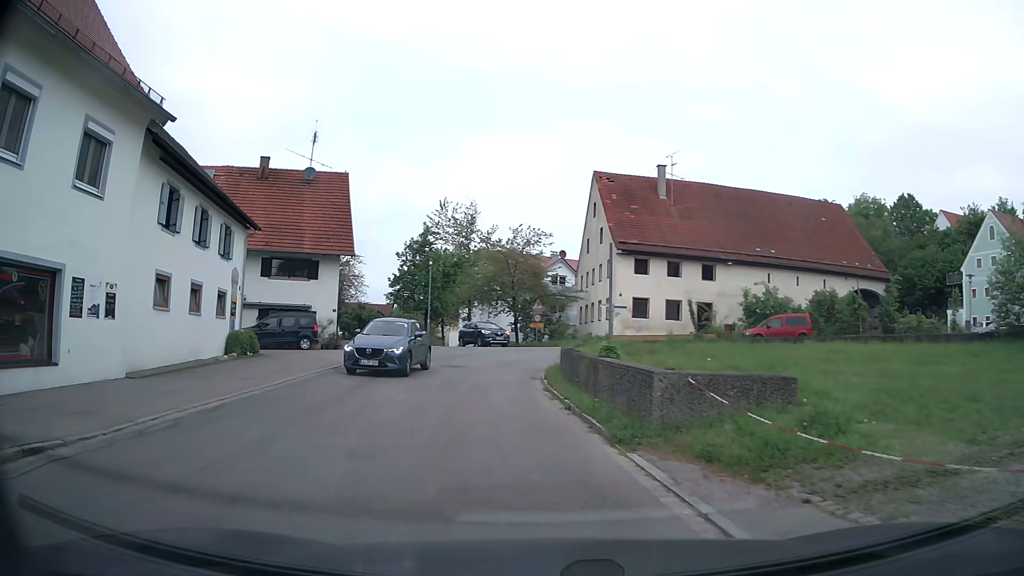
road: tertiary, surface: asphalt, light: Day
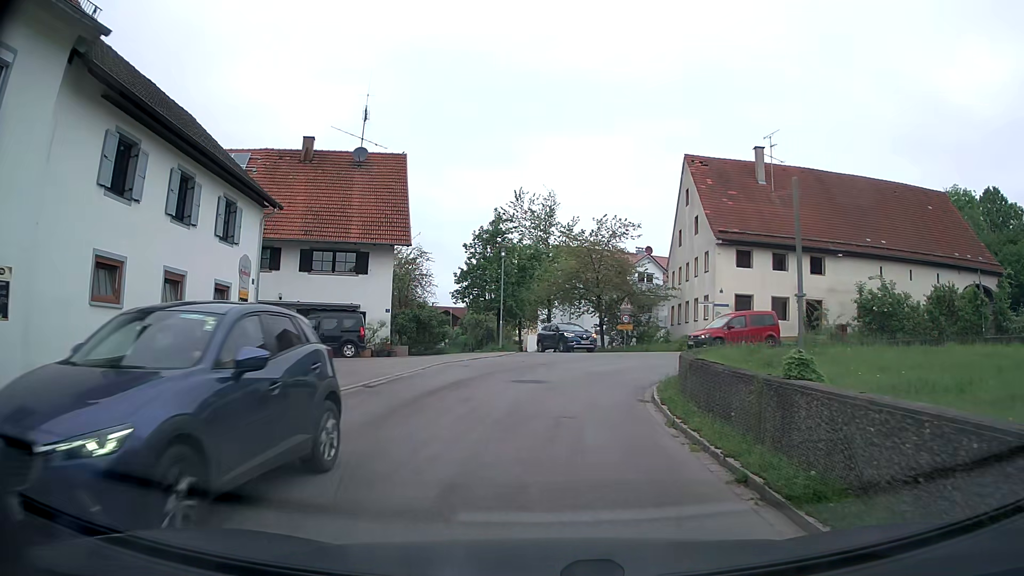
(-0.5, +5.8) m; -7°
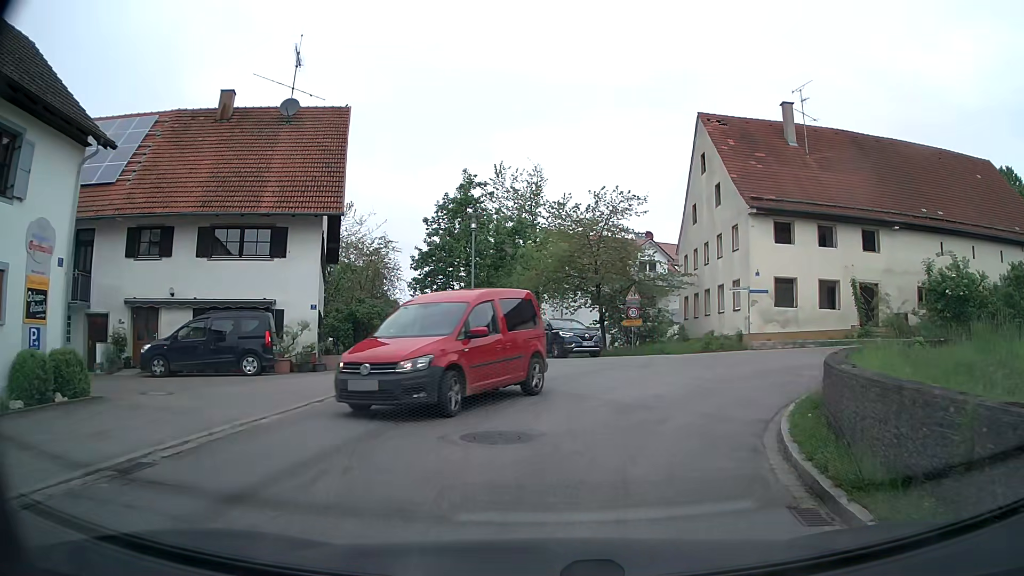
(-0.1, +8.8) m; +1°
(+1, +10) (+6, +18) (+16, +20) (+26, +17) (+35, +14) (+45, +10) (+54, +7) (+63, +3) (+73, +1) (+83, 0) m
